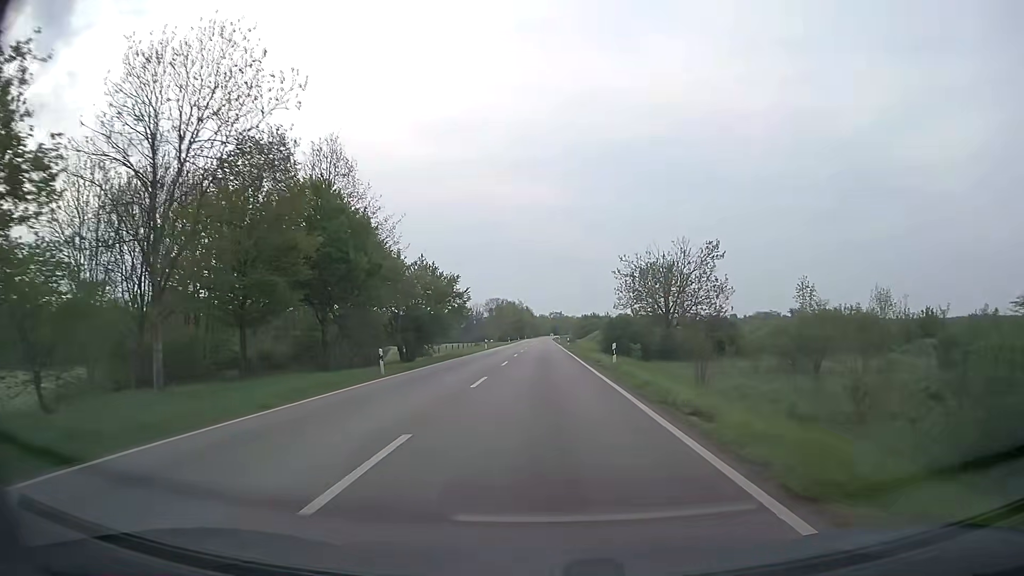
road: secondary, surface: asphalt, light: Day
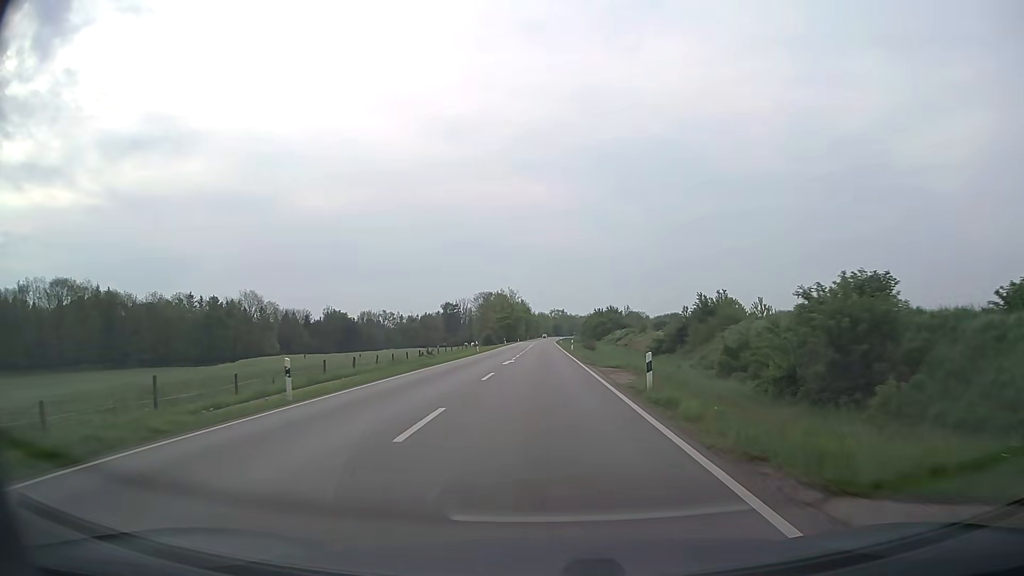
(-0.1, +56.7) m; 0°
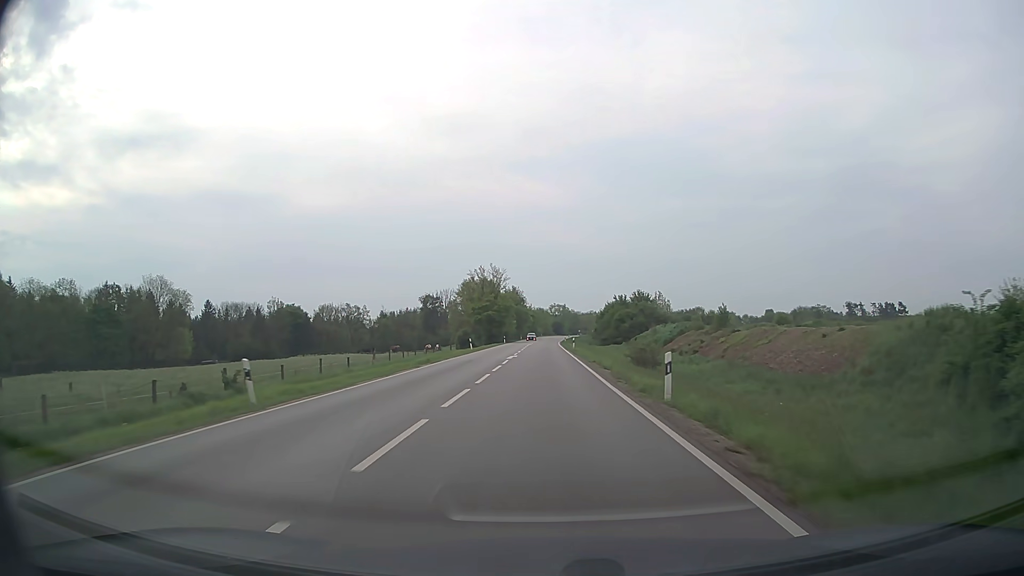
(0.0, +50.1) m; 0°
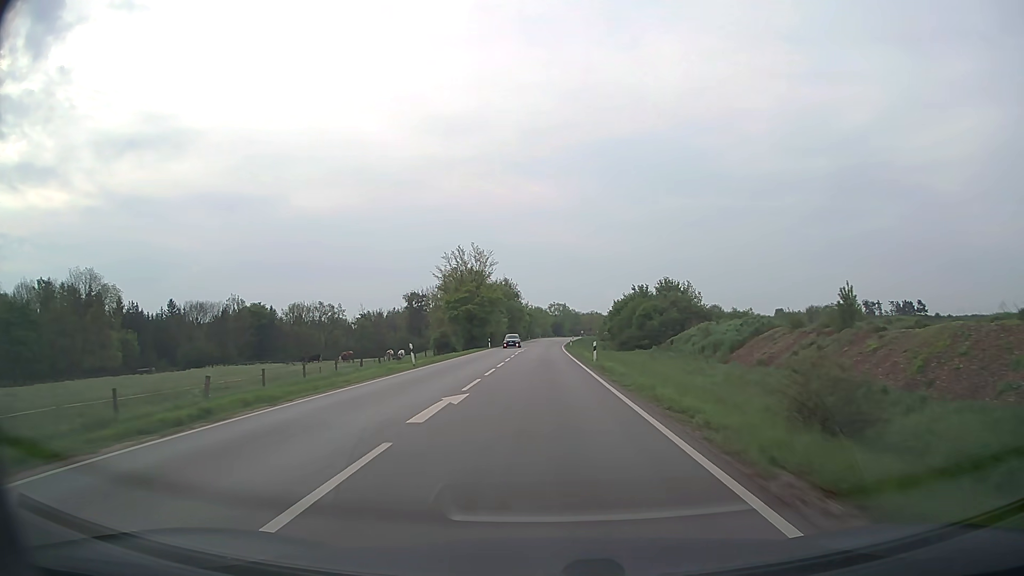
(0.0, +26.4) m; 0°
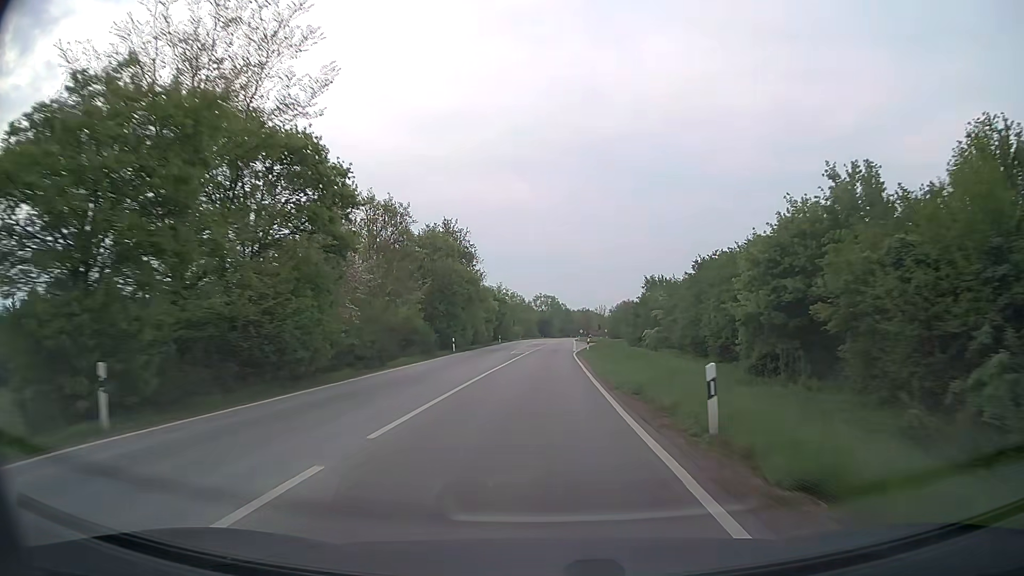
(+0.4, +67.6) m; +1°
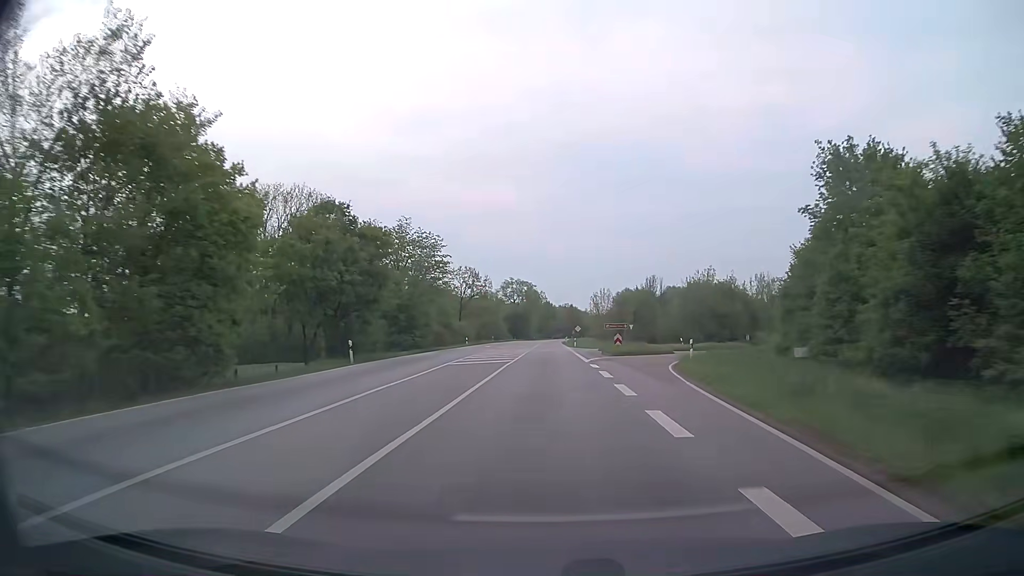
(+1.5, +67.6) m; +2°
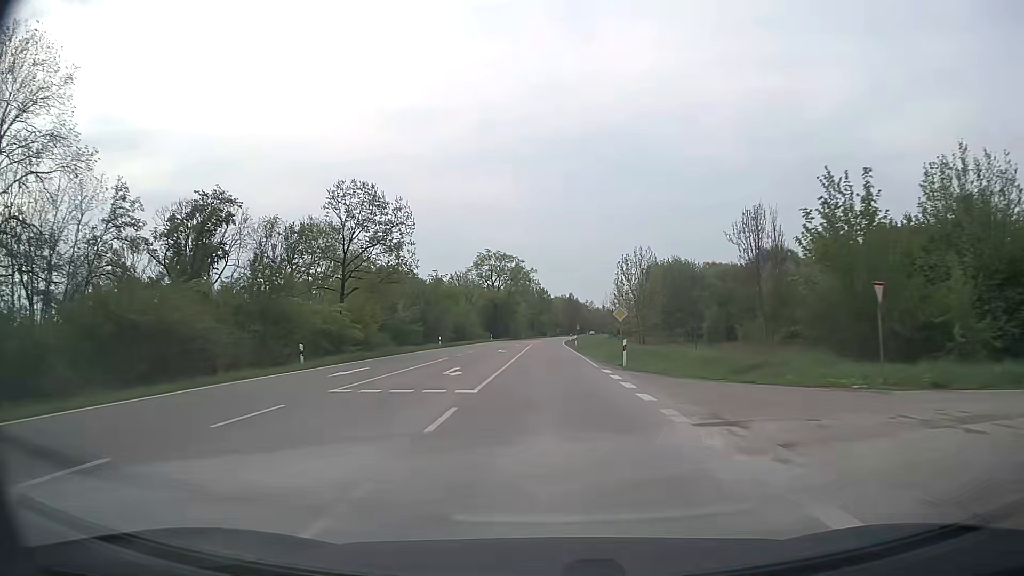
(+0.3, +53.8) m; +1°
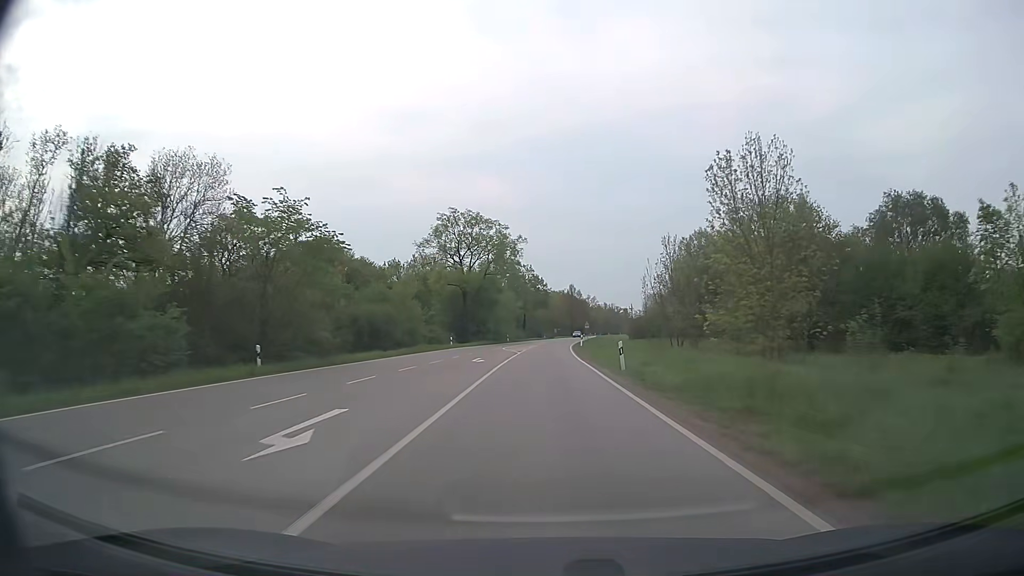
(0.0, +40.0) m; 0°
(0, +10) (0, +20) (0, +30) (0, +40) (+1, +50) (+1, +60) (+1, +70) (+2, +80) (+3, +90) (+4, +100) m
